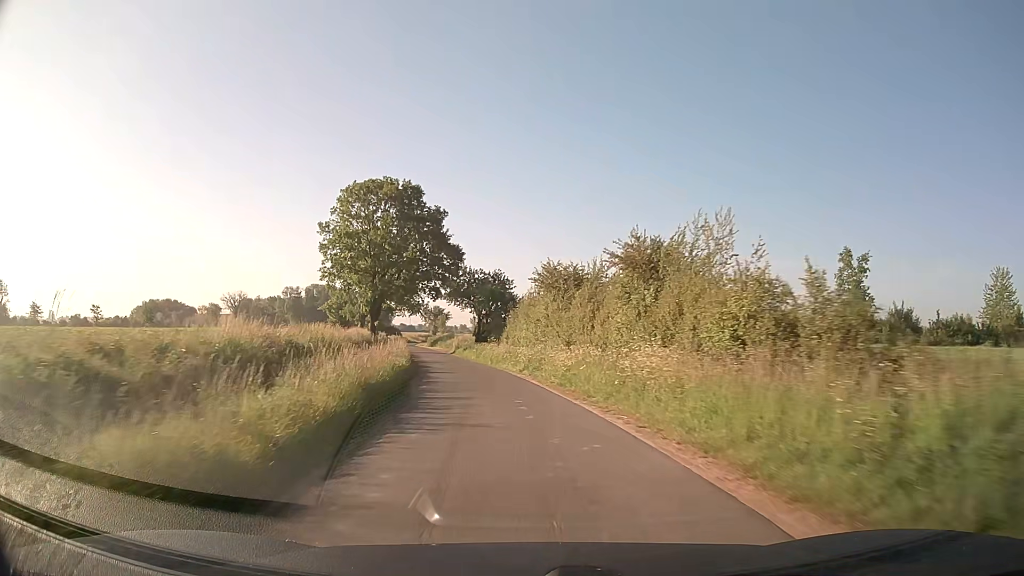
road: unclassified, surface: asphalt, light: Day
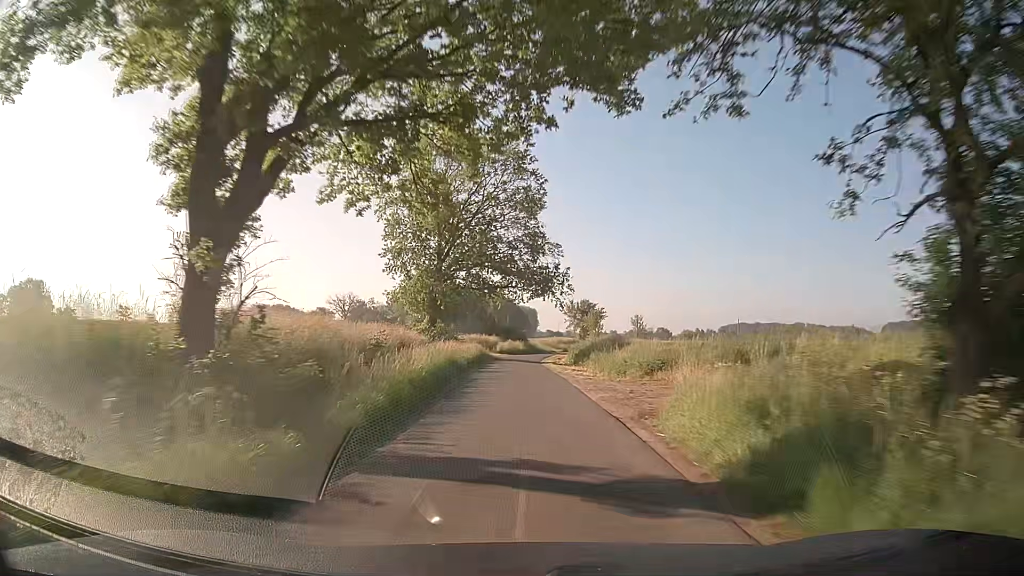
(-7.3, +51.6) m; -13°
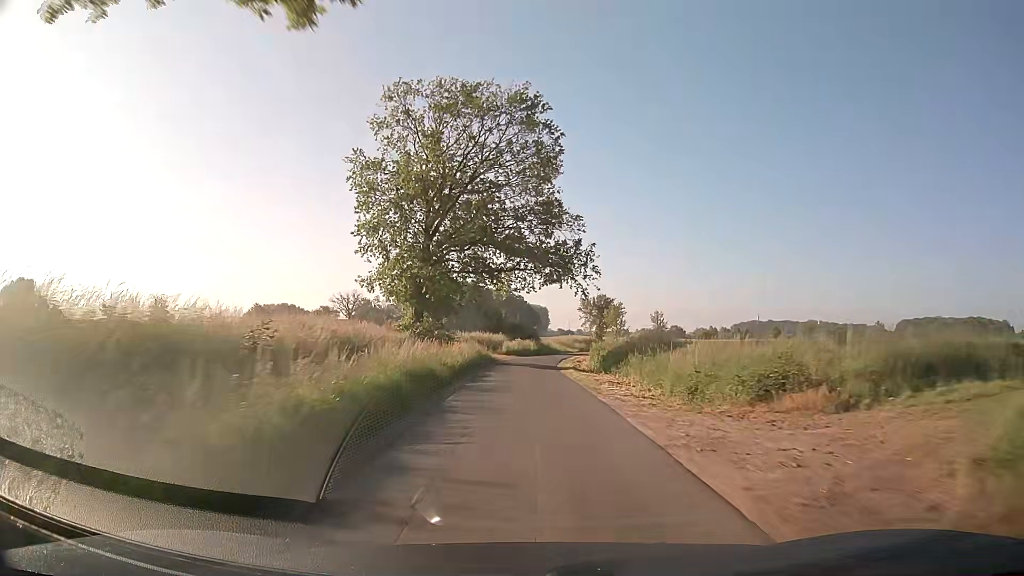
(-0.1, +10.9) m; -1°
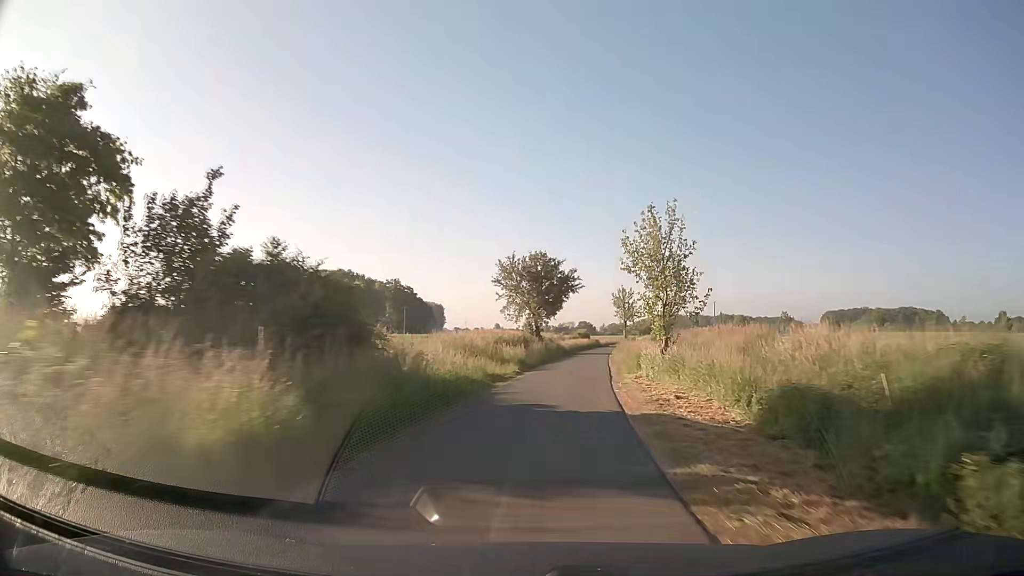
(+2.1, +54.8) m; +8°
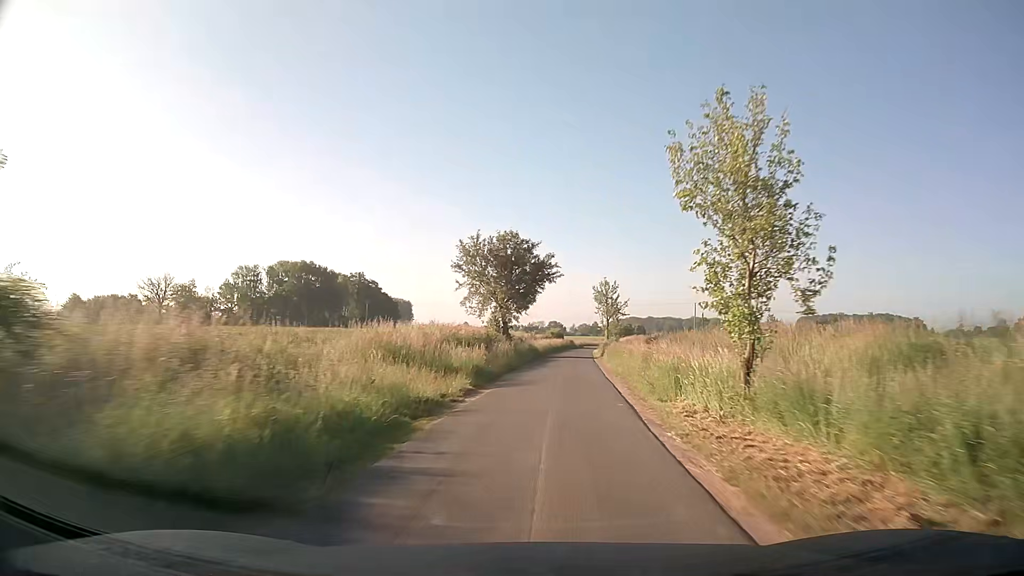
(+0.3, +11.1) m; +3°
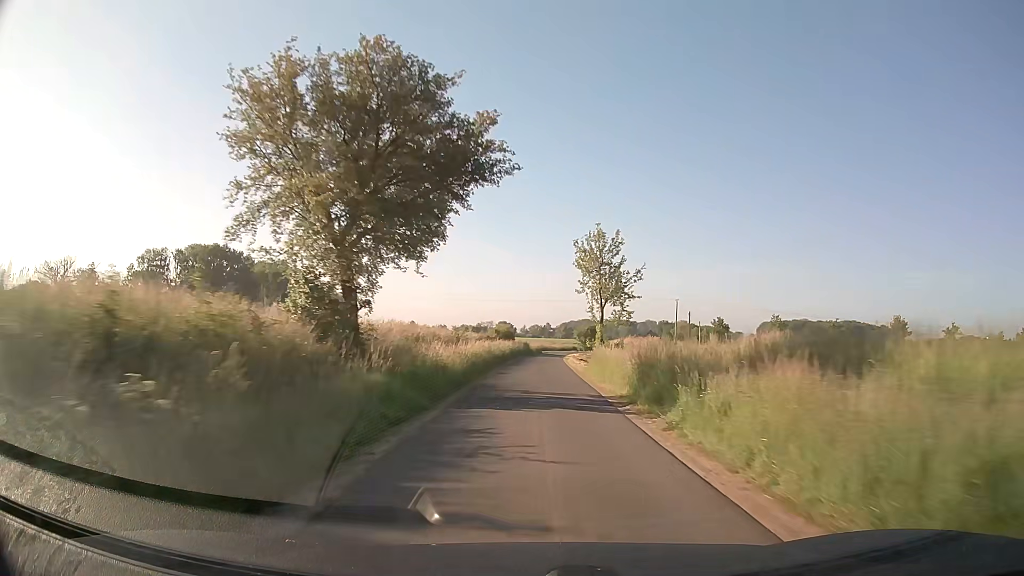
(+1.7, +33.4) m; +5°
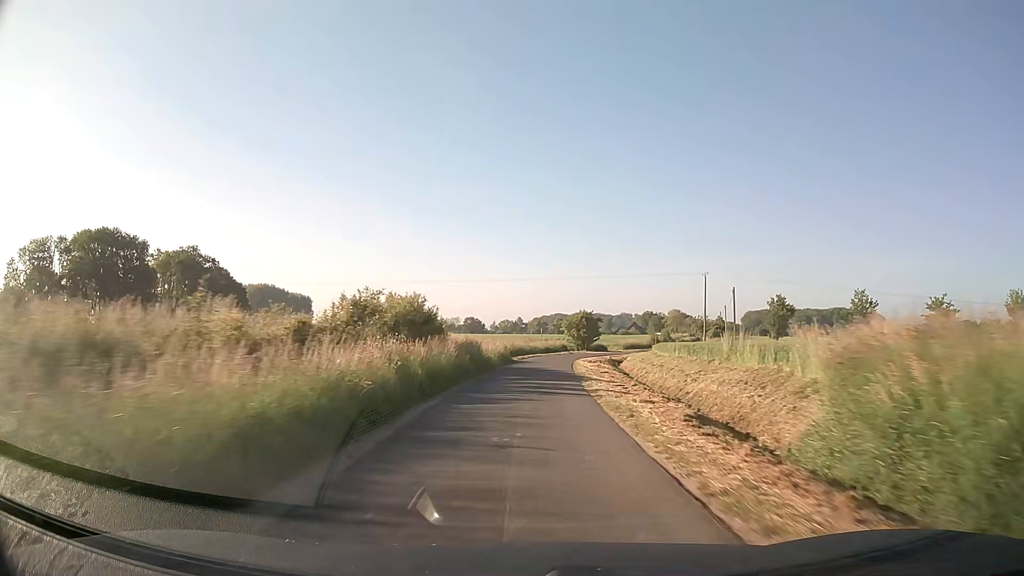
(+0.9, +44.5) m; +2°
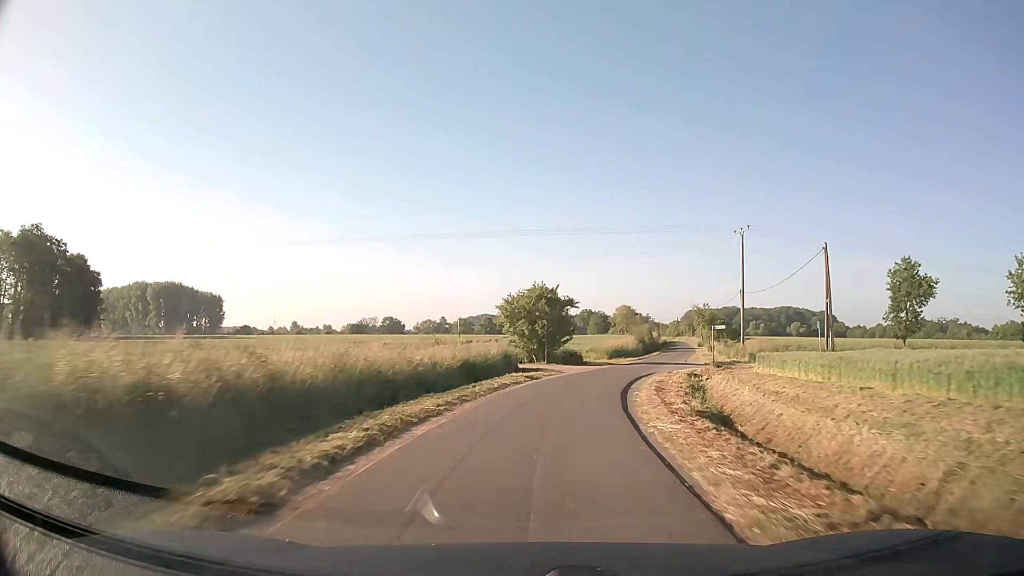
(+1.4, +43.2) m; +6°
(0, +10) (+1, +20) (+3, +30) (+6, +39) (+9, +49) (+12, +58) (+15, +68) (+17, +78) (+20, +87) (+22, +97) m
